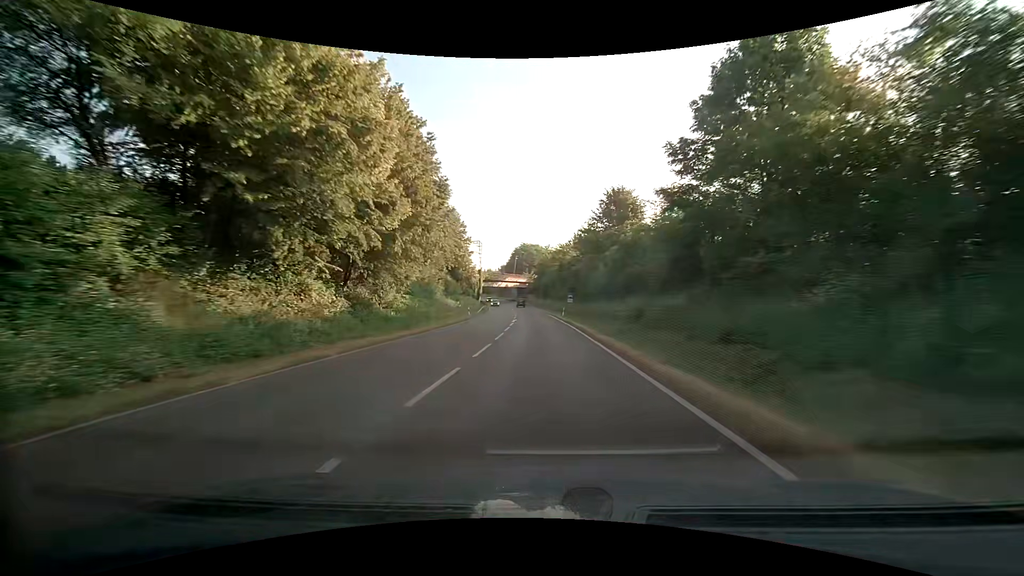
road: primary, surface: asphalt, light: Day
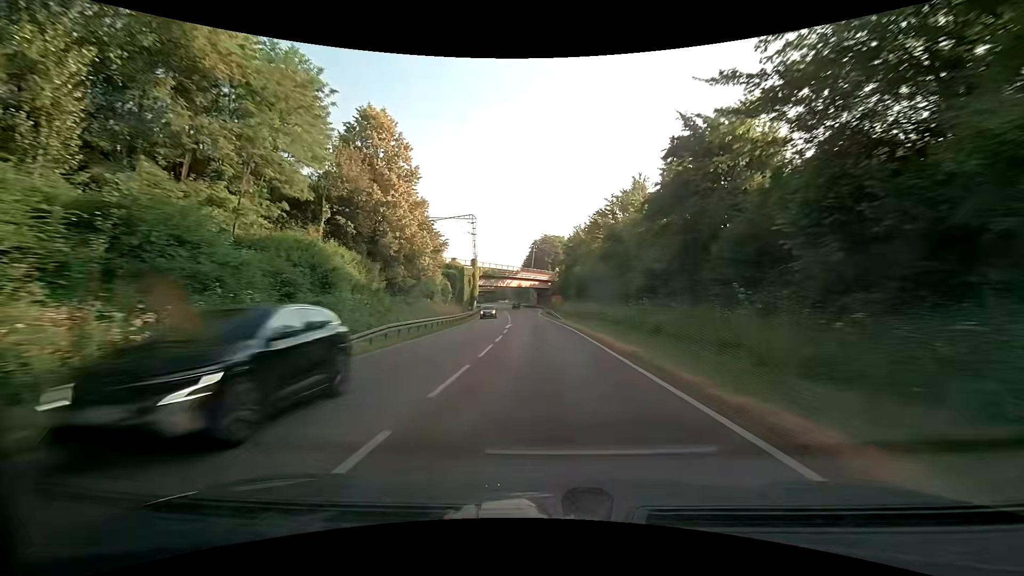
(-1.0, +48.9) m; -3°
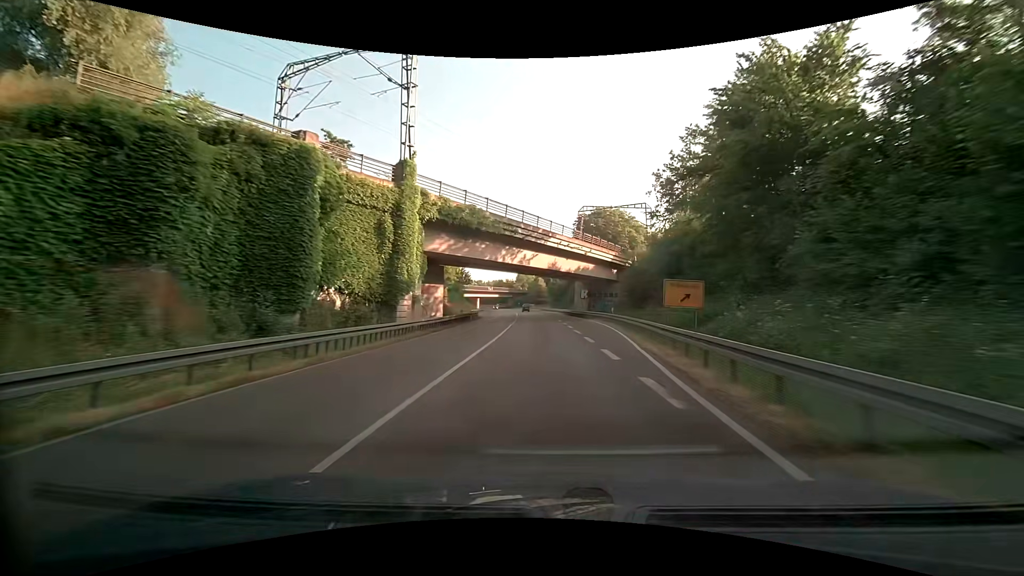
(-2.4, +60.4) m; -4°
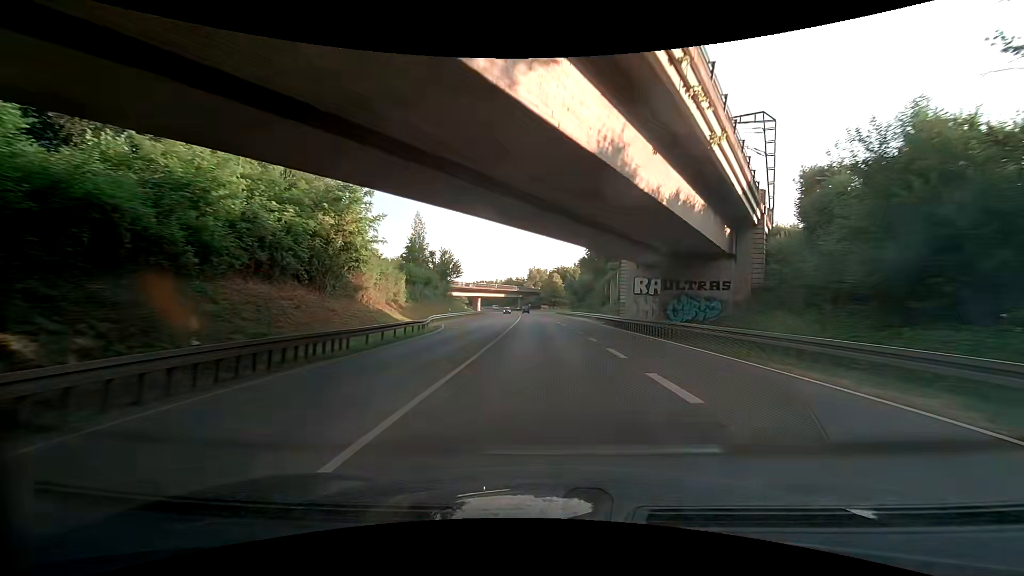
(-0.6, +36.0) m; -1°
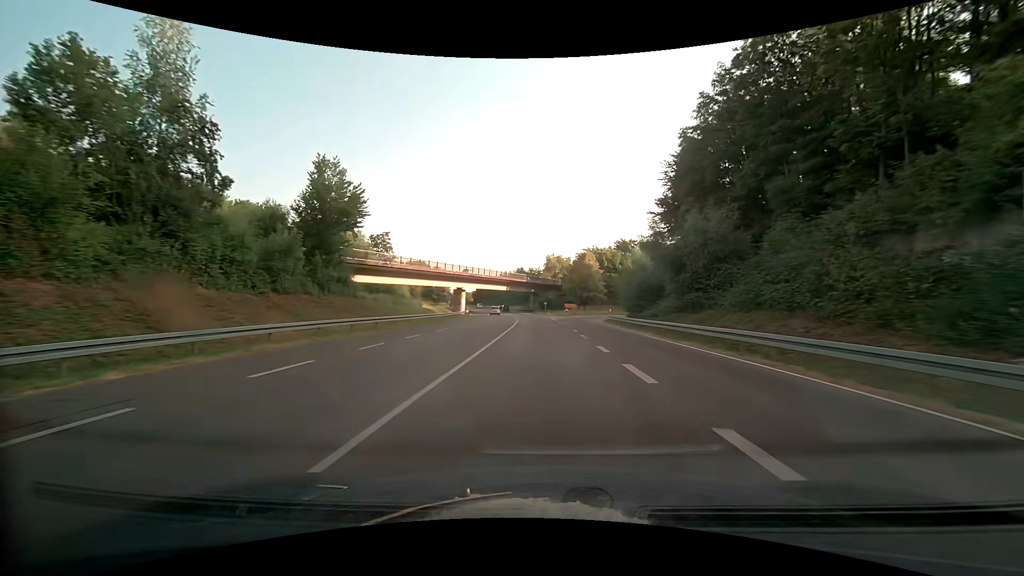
(-2.1, +59.7) m; -3°
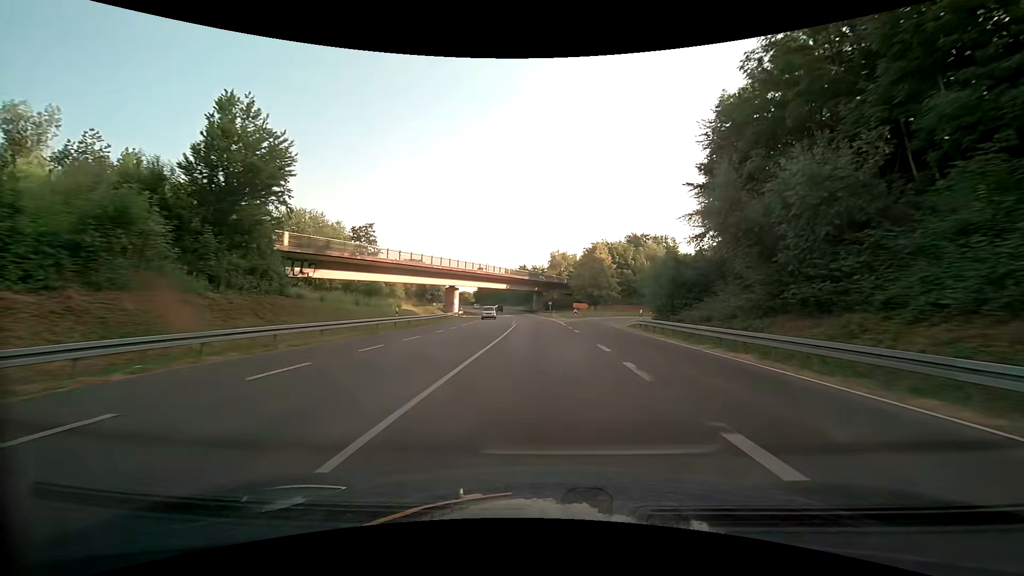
(-0.1, +11.9) m; -1°
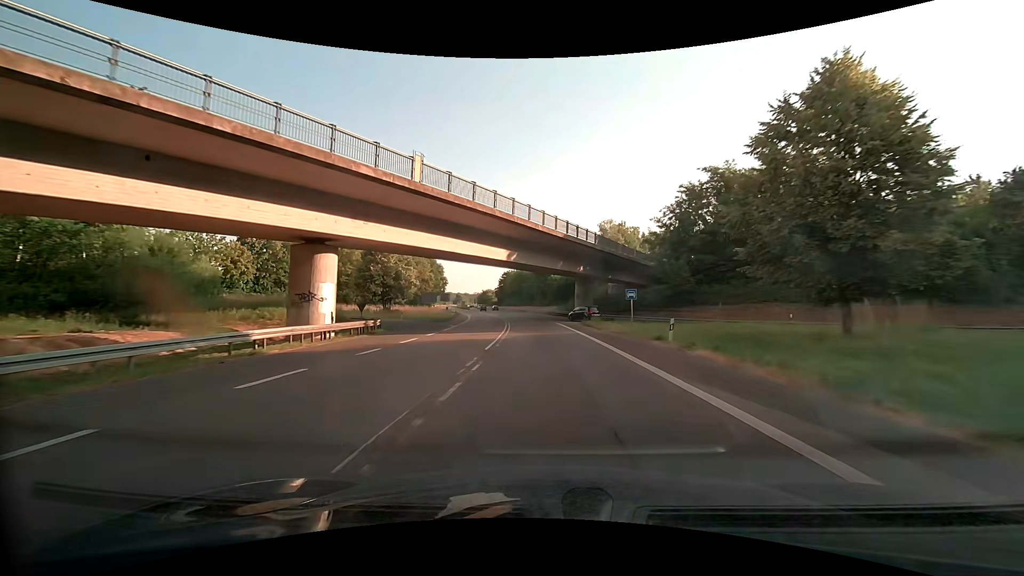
(-1.9, +59.7) m; -4°
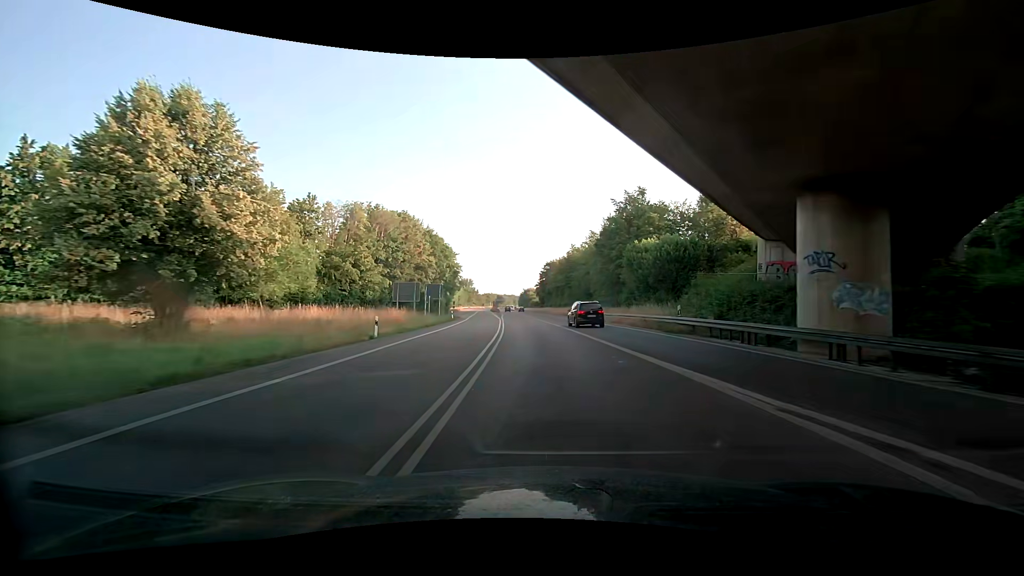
(-2.3, +48.2) m; -6°
(0, +10) (0, +20) (-1, +30) (-1, +40) (-2, +50) (-3, +60) (-3, +70) (-4, +80) (-5, +90) (-6, +100) m
